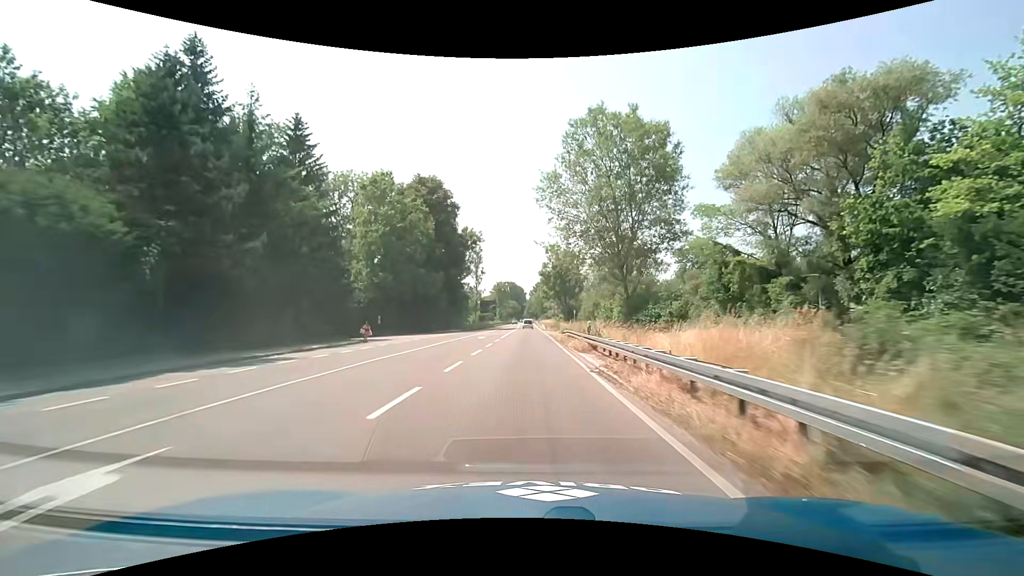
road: primary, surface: asphalt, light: Day
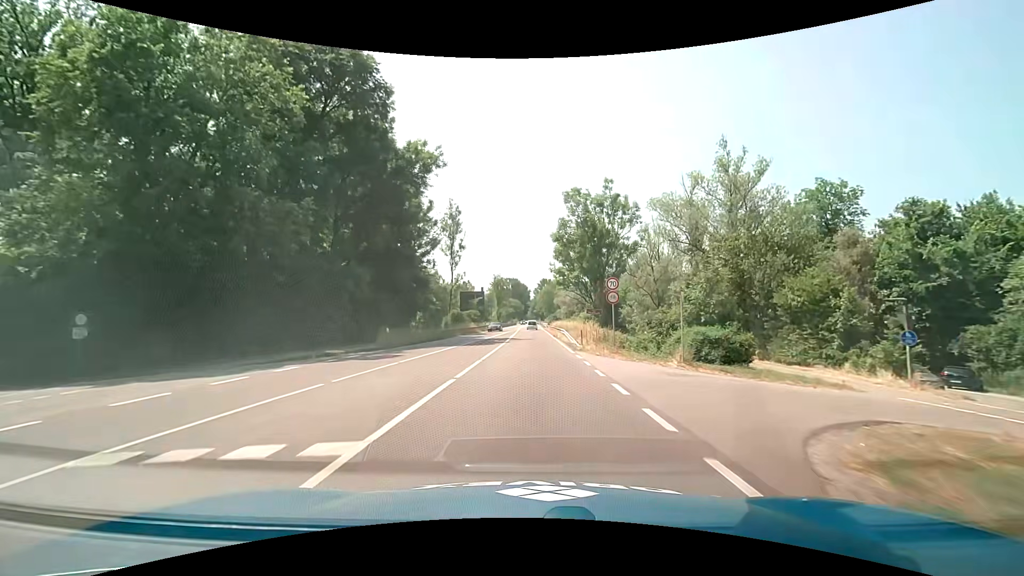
(-0.1, +41.7) m; -1°
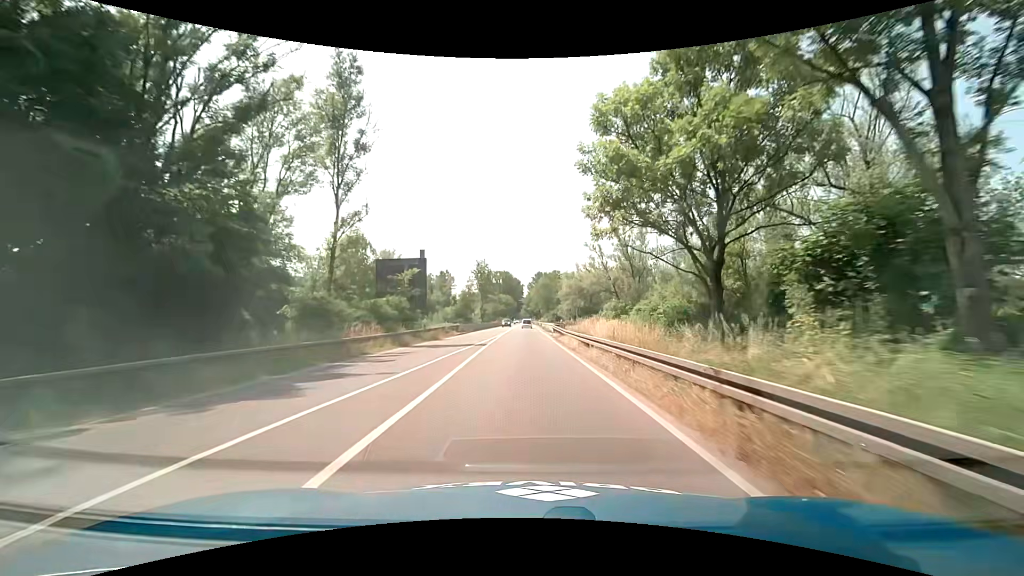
(+0.5, +42.2) m; +1°
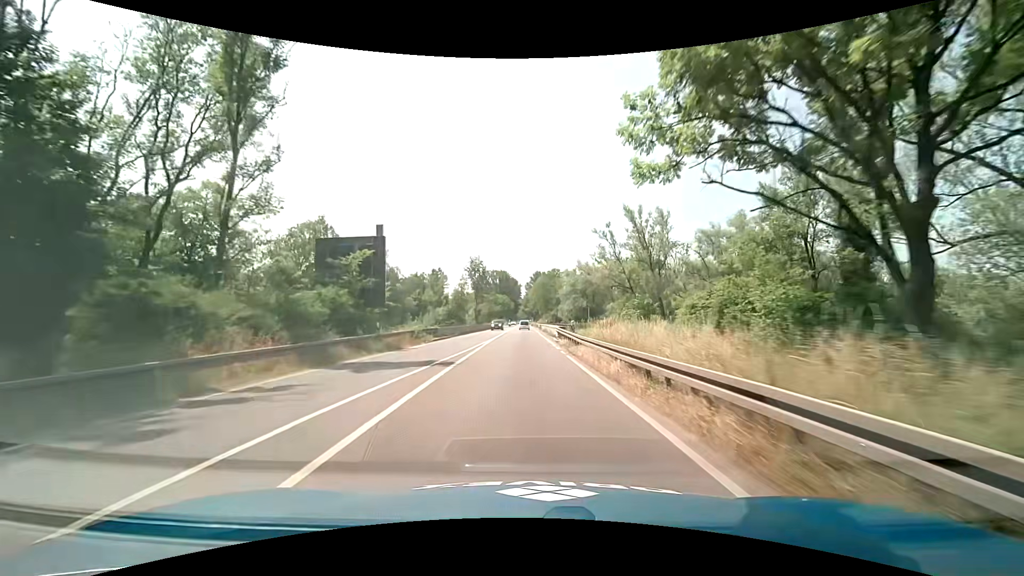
(+0.1, +10.7) m; 0°
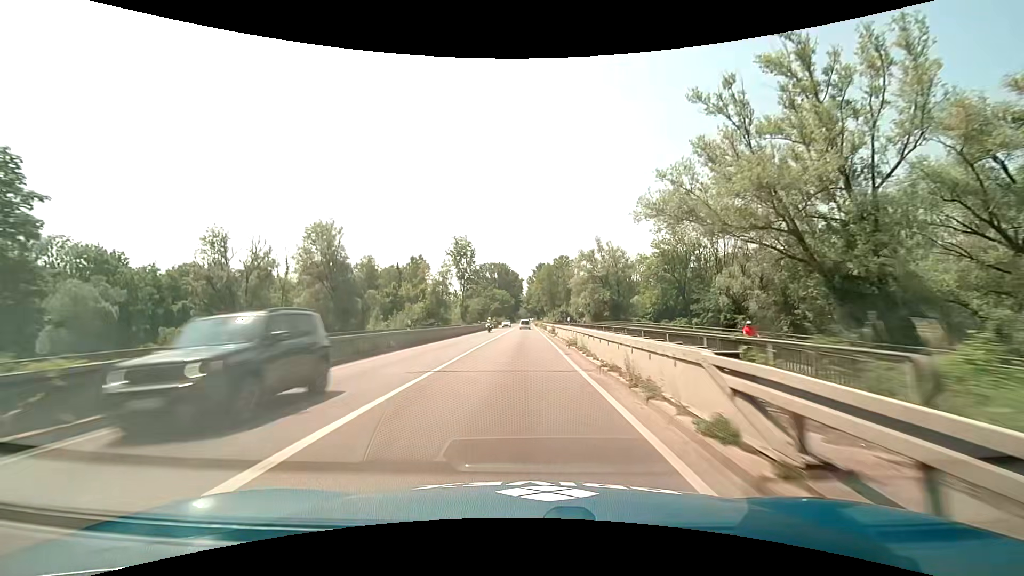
(-0.1, +32.4) m; -1°
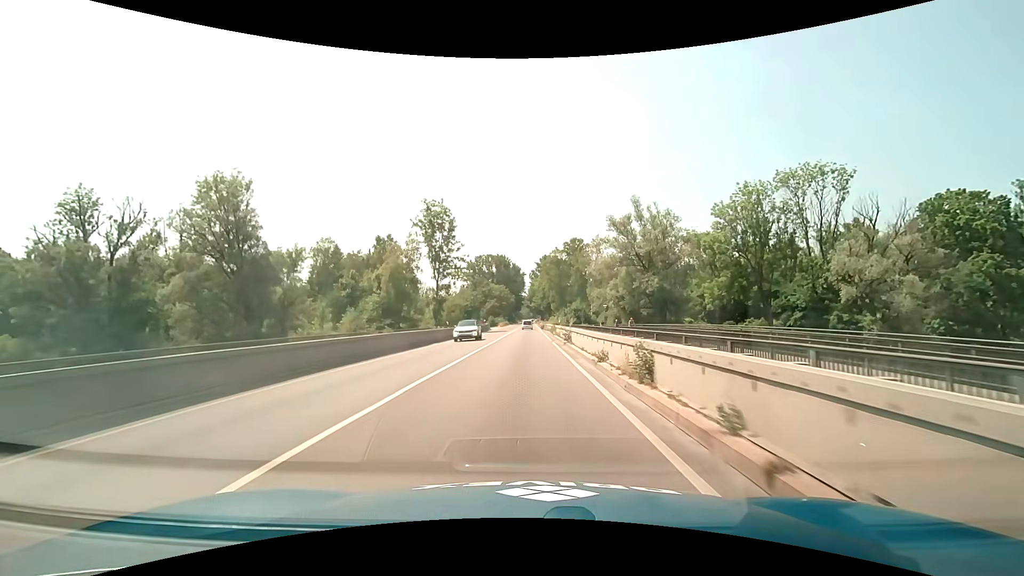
(0.0, +32.2) m; 0°
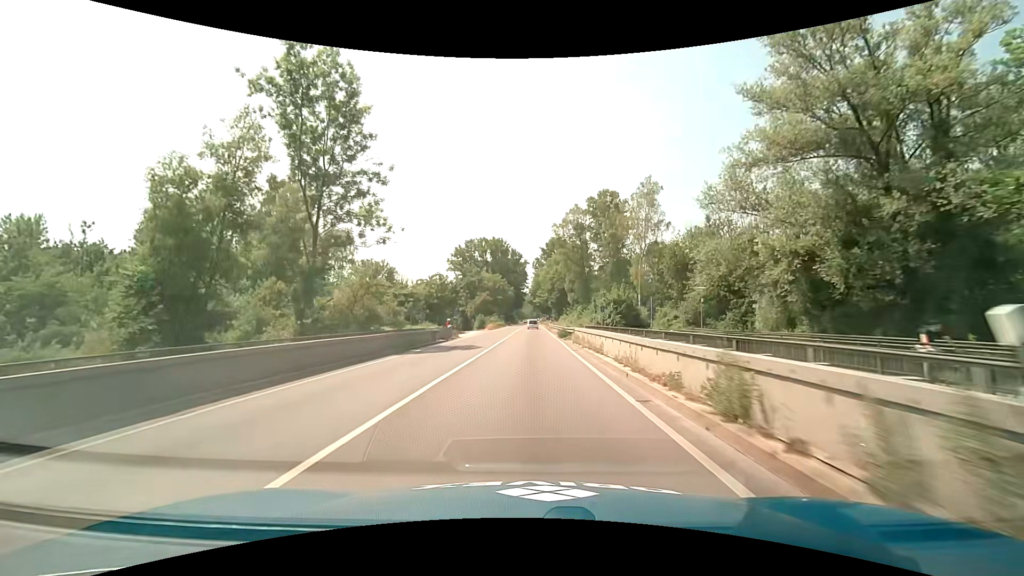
(-0.2, +42.6) m; 0°
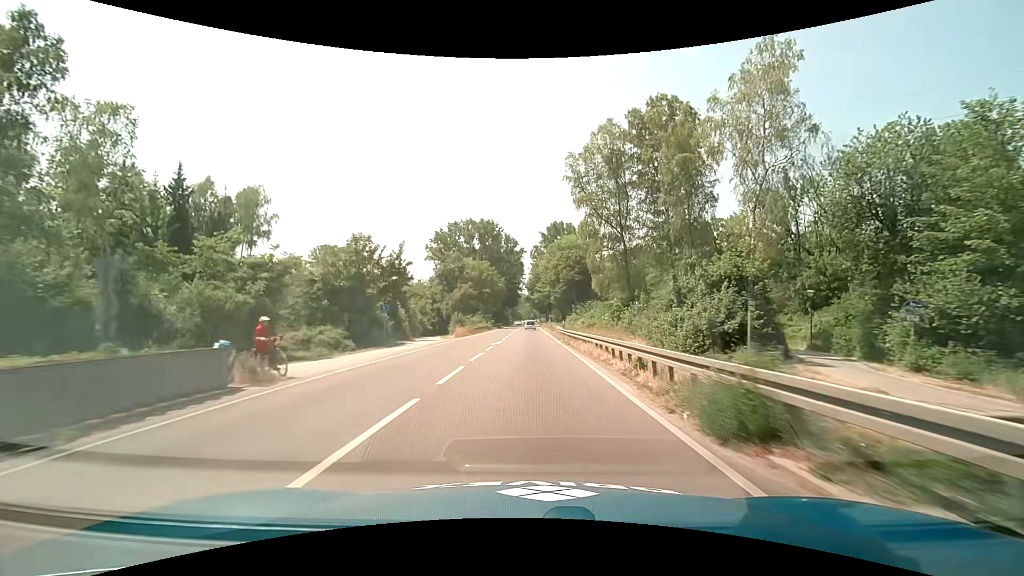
(+0.1, +31.7) m; 0°
(0, +10) (0, +20) (0, +30) (0, +40) (0, +50) (0, +60) (0, +70) (+1, +80) (+1, +90) (+1, +100) m
